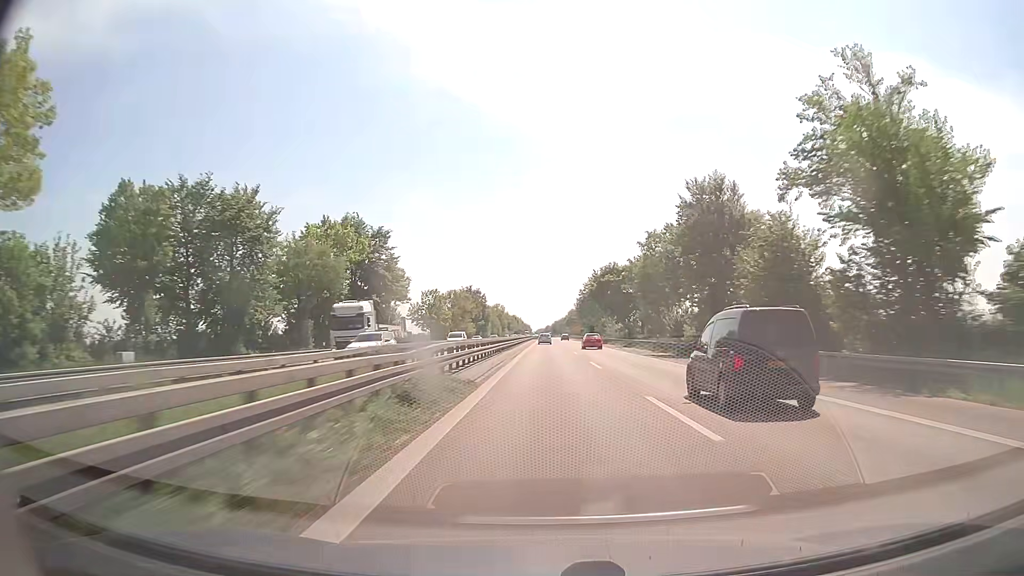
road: trunk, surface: asphalt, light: Day
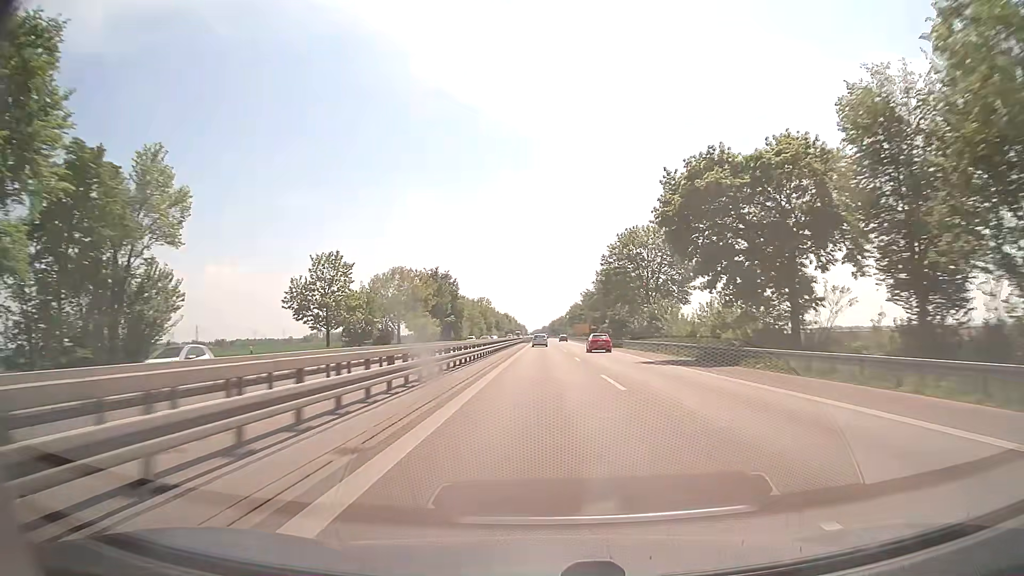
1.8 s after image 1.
(+0.2, +63.8) m; 0°
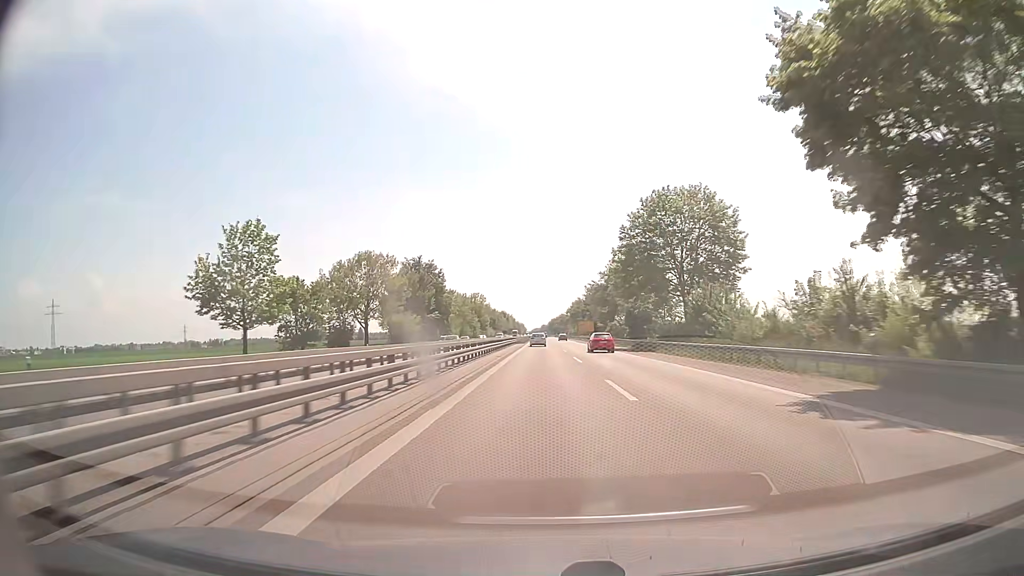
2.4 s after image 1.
(0.0, +21.1) m; 0°
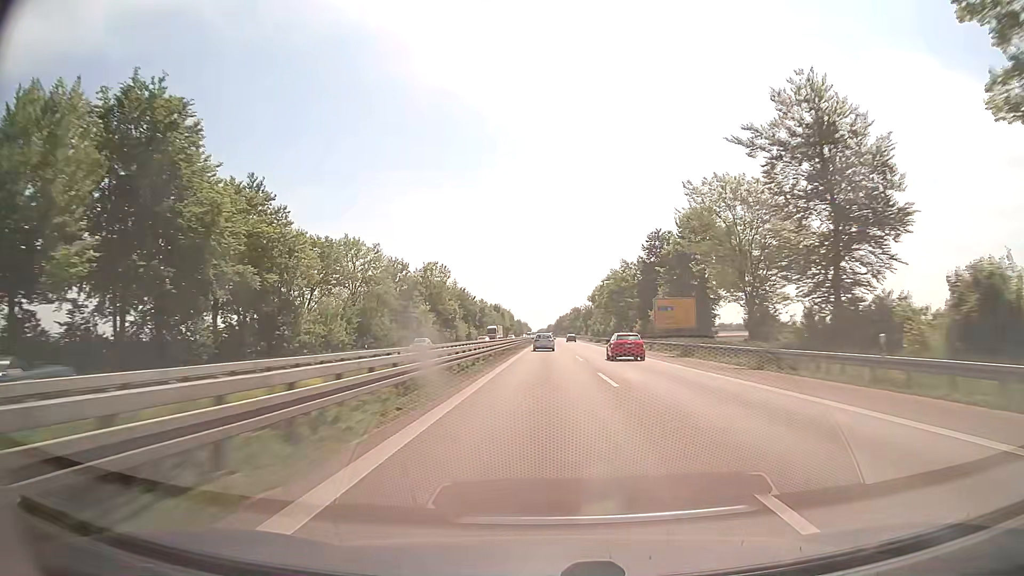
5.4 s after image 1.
(-0.4, +103.2) m; 0°
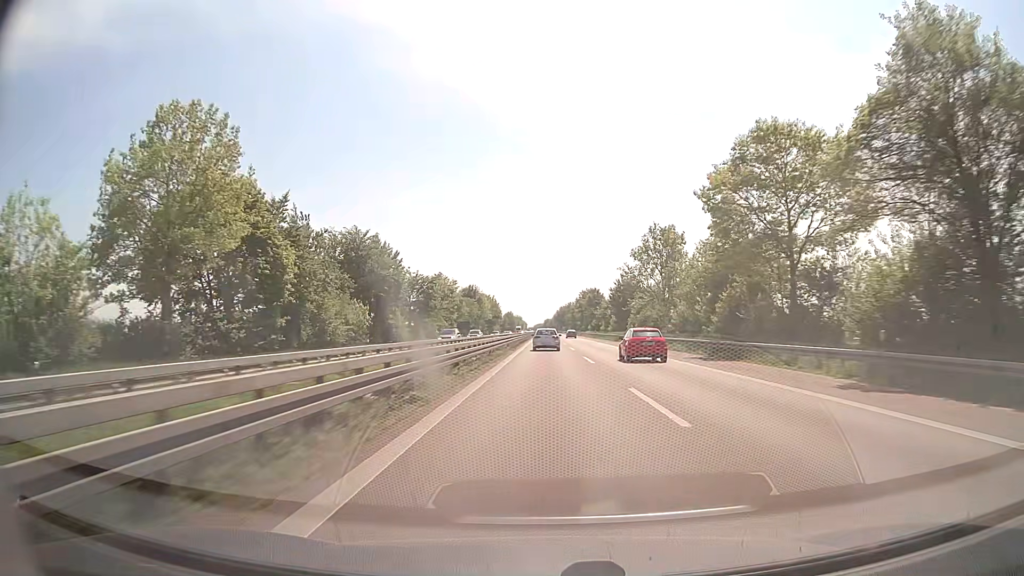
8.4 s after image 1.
(+0.1, +96.8) m; 0°
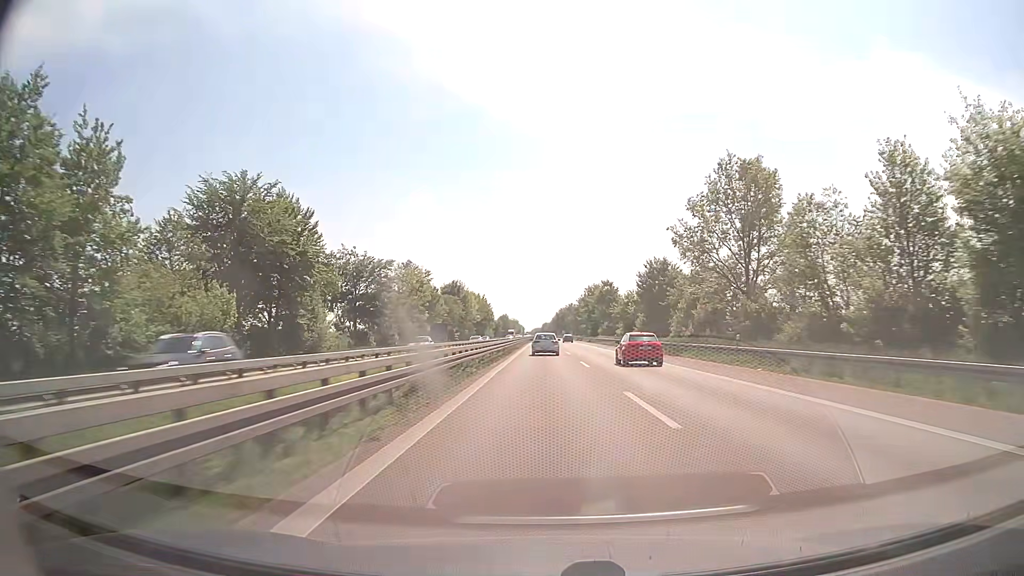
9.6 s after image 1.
(+0.1, +35.5) m; 0°
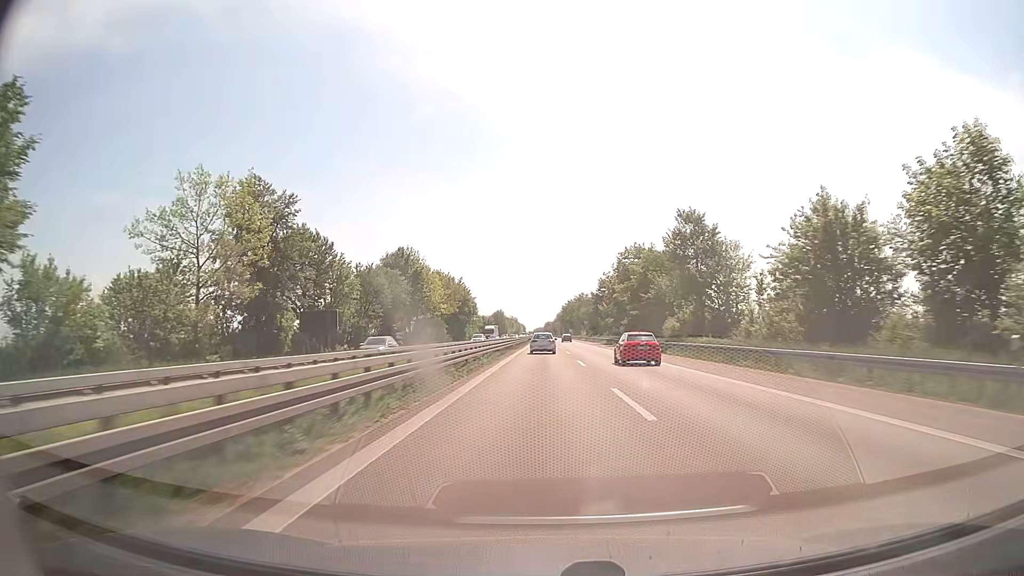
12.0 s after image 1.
(-0.1, +70.9) m; 0°
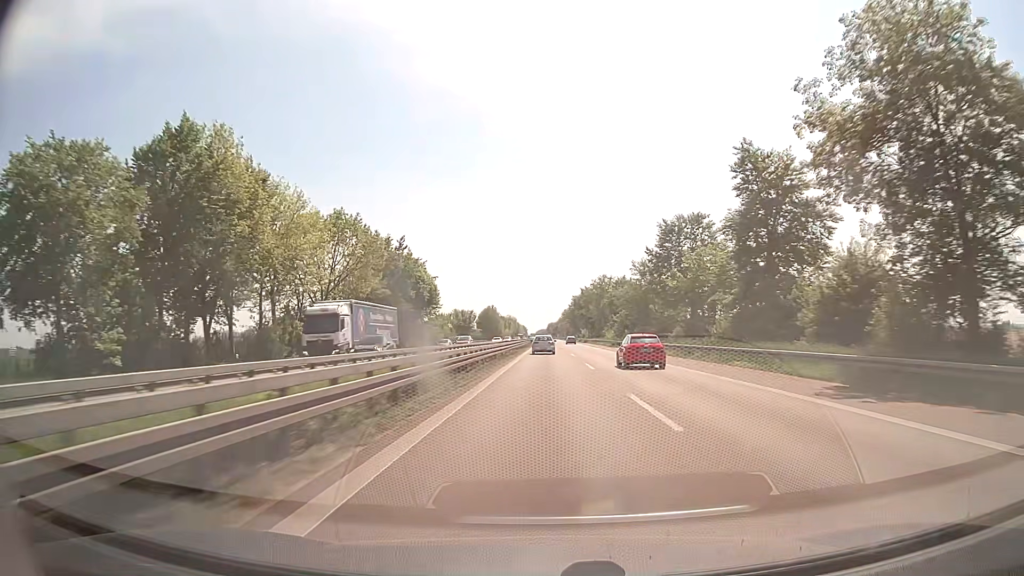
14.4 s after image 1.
(-0.3, +73.0) m; 0°
(0, +10) (0, +20) (0, +30) (0, +40) (0, +50) (0, +60) (0, +70) (0, +80) (0, +90) (0, +100) m
